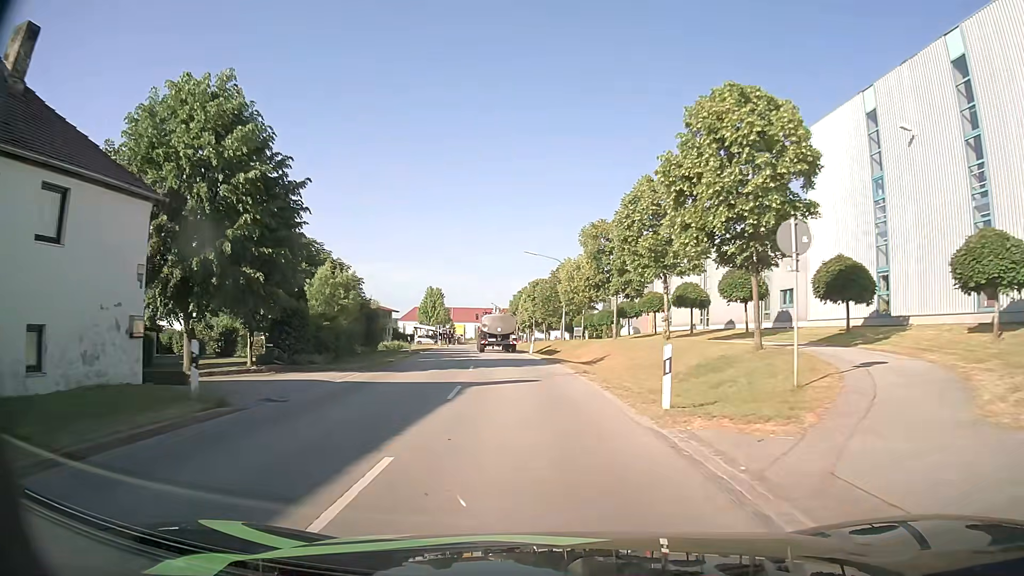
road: secondary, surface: asphalt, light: Day
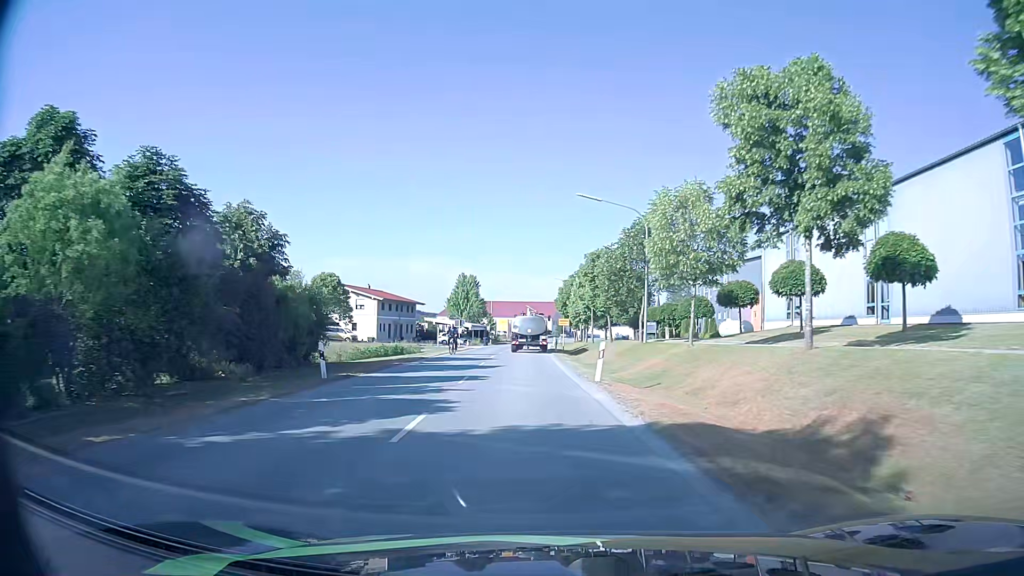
(-0.9, +23.2) m; -4°
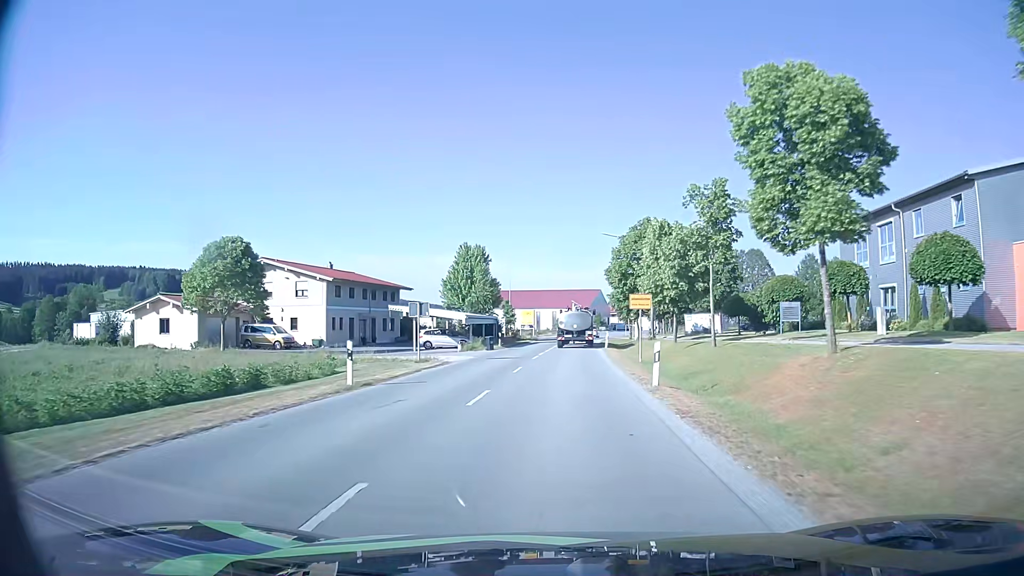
(-1.2, +32.1) m; -3°
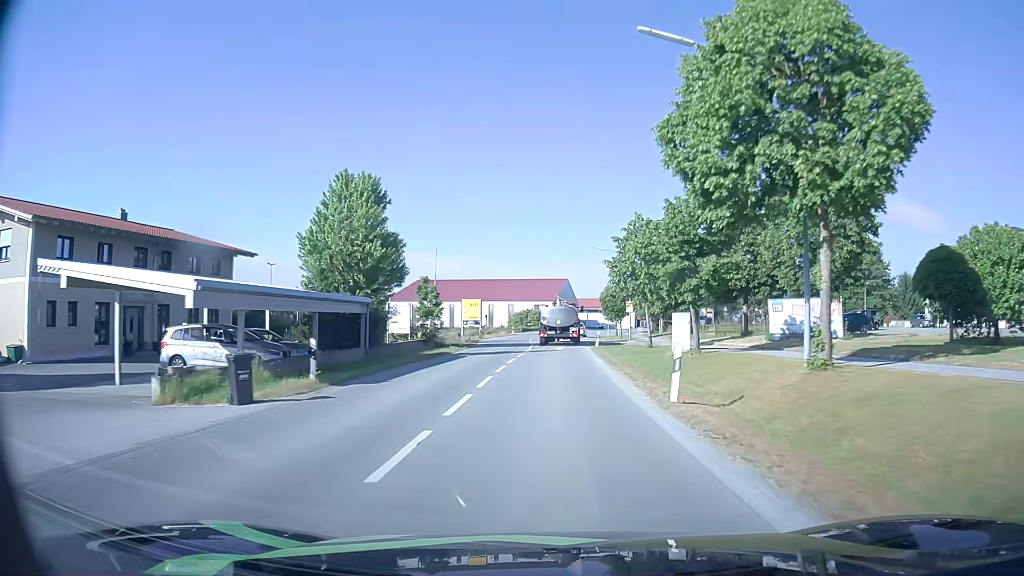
(+0.8, +33.4) m; +3°
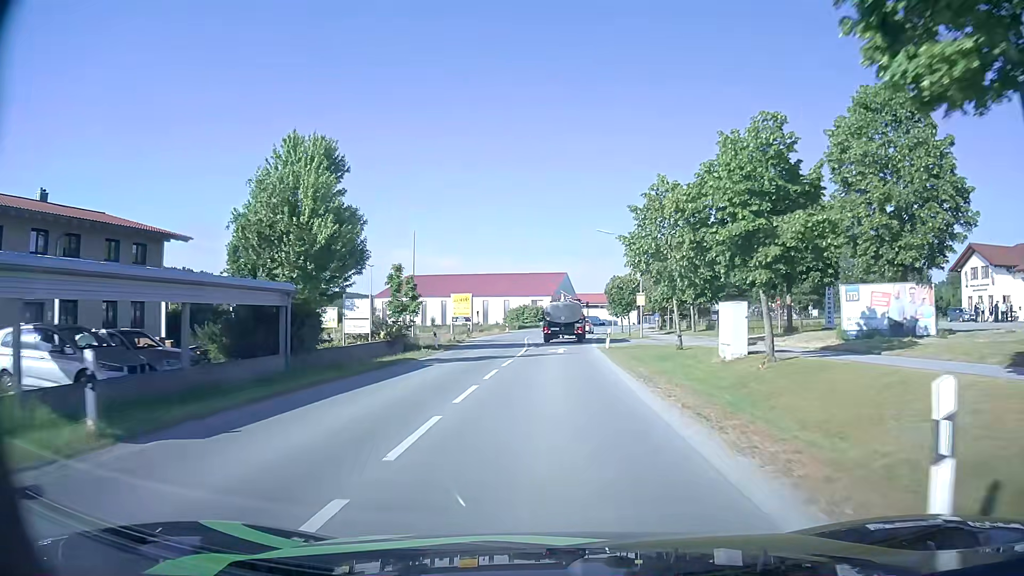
(0.0, +8.2) m; +1°
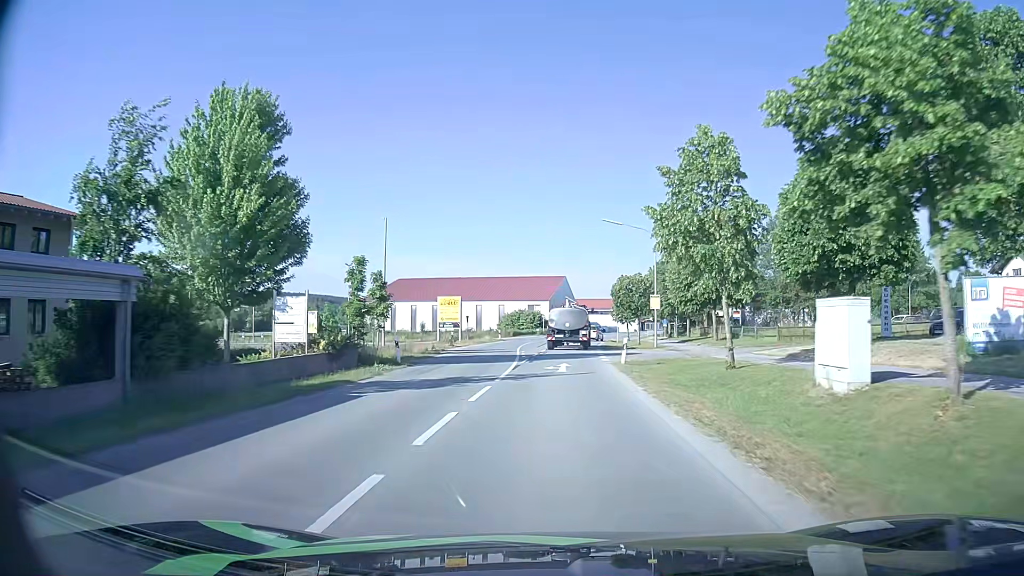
(-0.1, +7.8) m; 0°
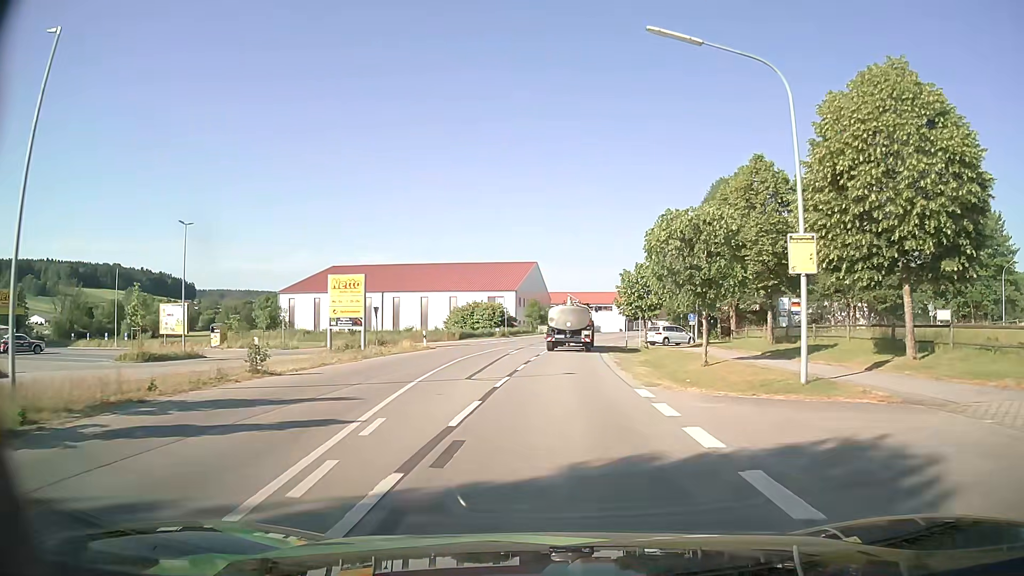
(+0.5, +28.3) m; +2°
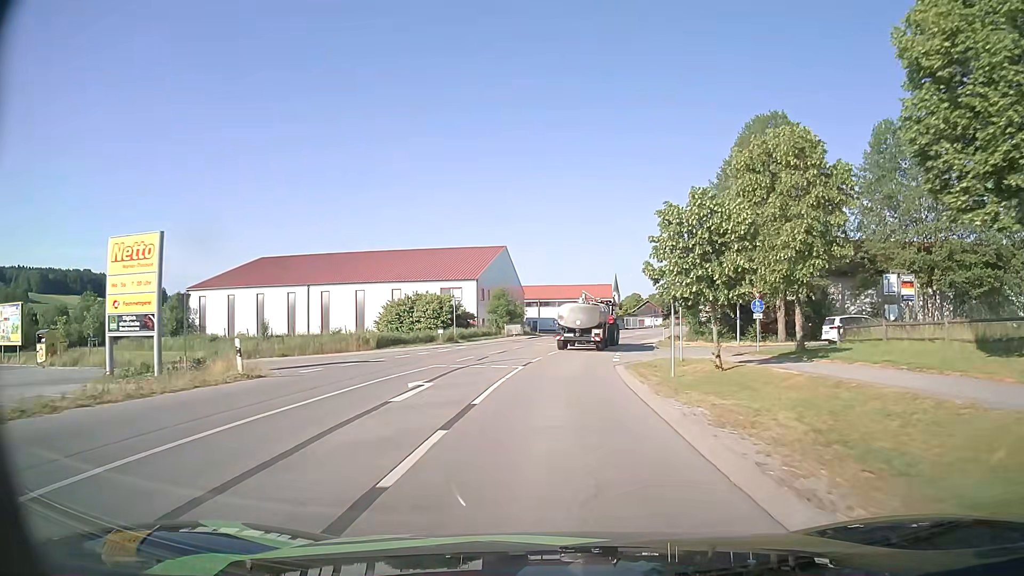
(+0.5, +21.7) m; +2°
(0, +10) (0, +20) (+1, +30) (+2, +40) (+4, +50) (+6, +60) (+9, +69) (+12, +79) (+16, +88) (+20, +97) m
